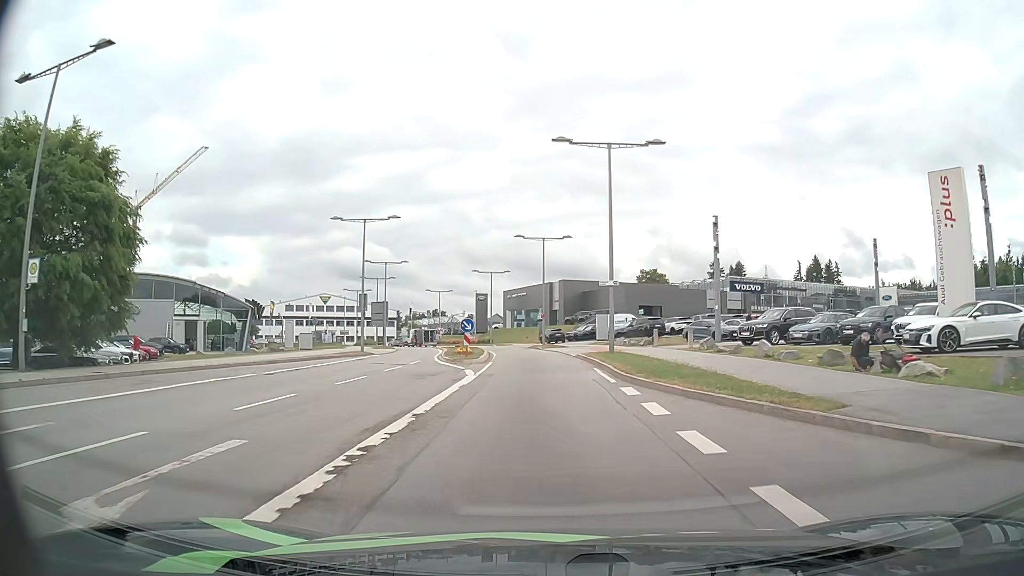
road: secondary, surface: asphalt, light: Day
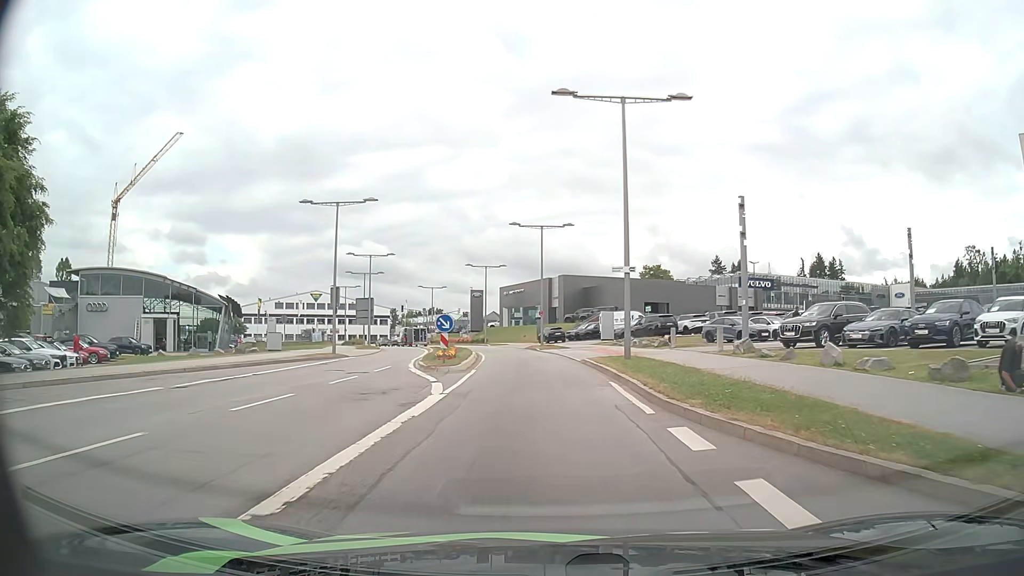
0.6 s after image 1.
(0.0, +5.9) m; 0°
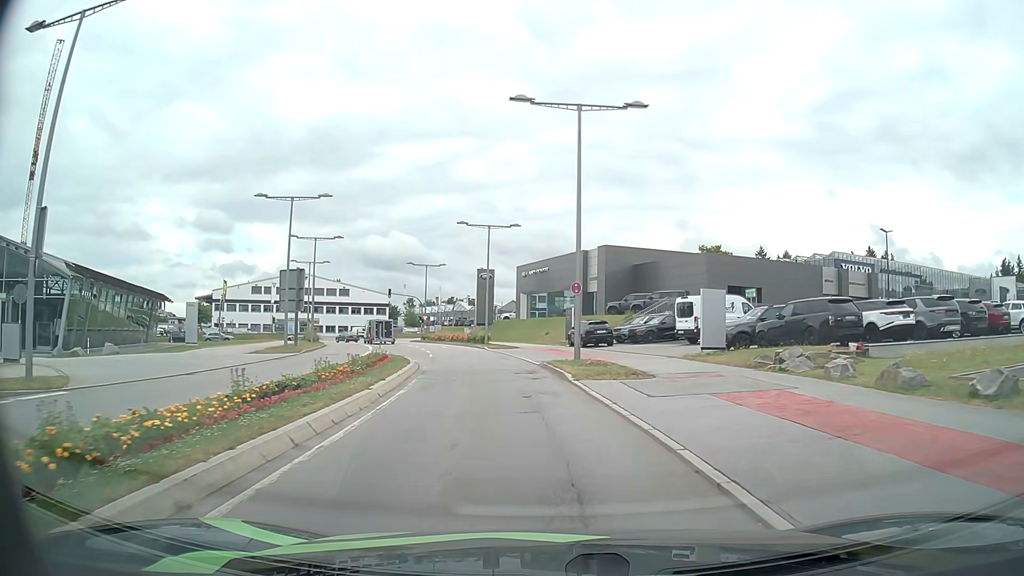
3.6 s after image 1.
(-0.4, +27.1) m; -2°
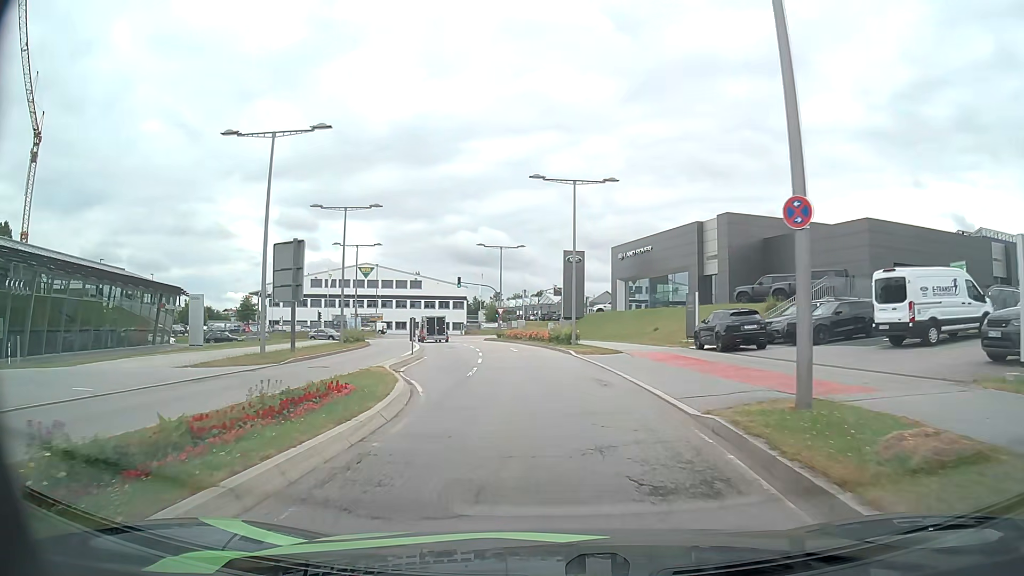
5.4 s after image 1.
(-0.9, +14.4) m; -8°
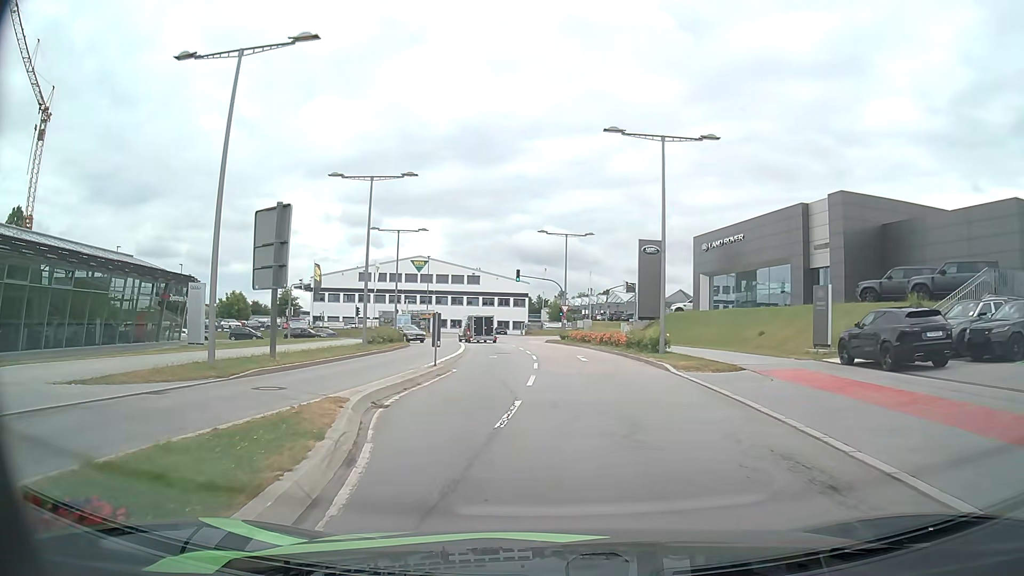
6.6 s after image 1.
(-0.5, +9.0) m; -5°
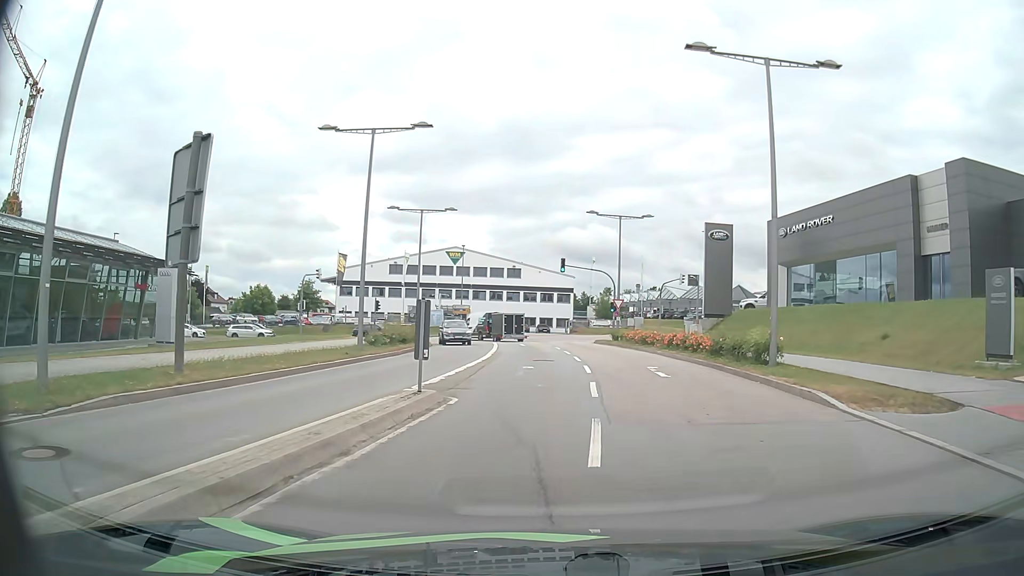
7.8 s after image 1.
(-0.4, +8.6) m; -5°
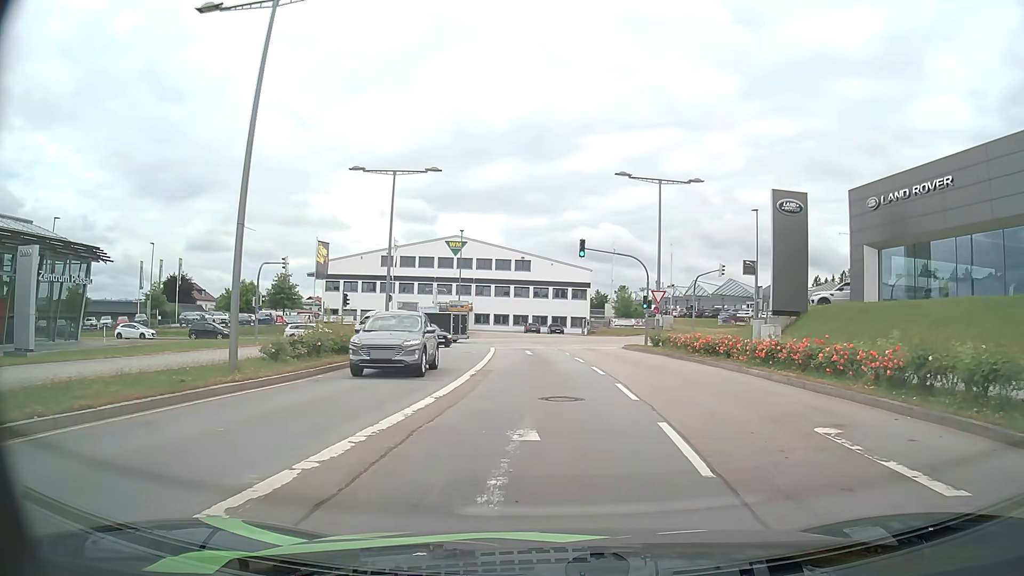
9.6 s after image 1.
(-0.1, +12.3) m; -1°
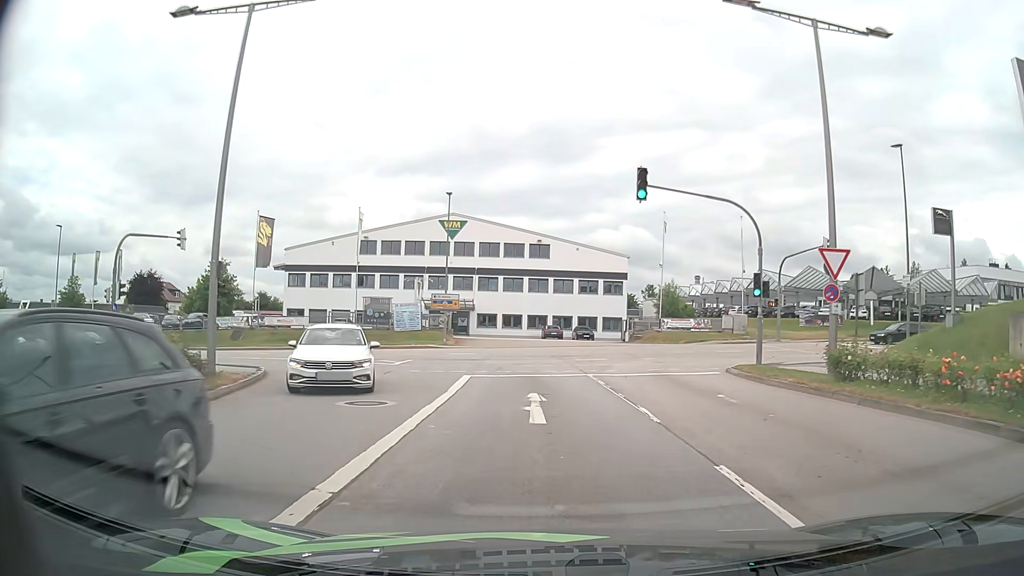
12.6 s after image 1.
(-0.2, +20.5) m; -2°
(0, +10) (-1, +20) (-4, +29) (-11, +37) (-19, +41) (-29, +42) (-39, +42) (-49, +42) (-59, +41) (-69, +40) m
